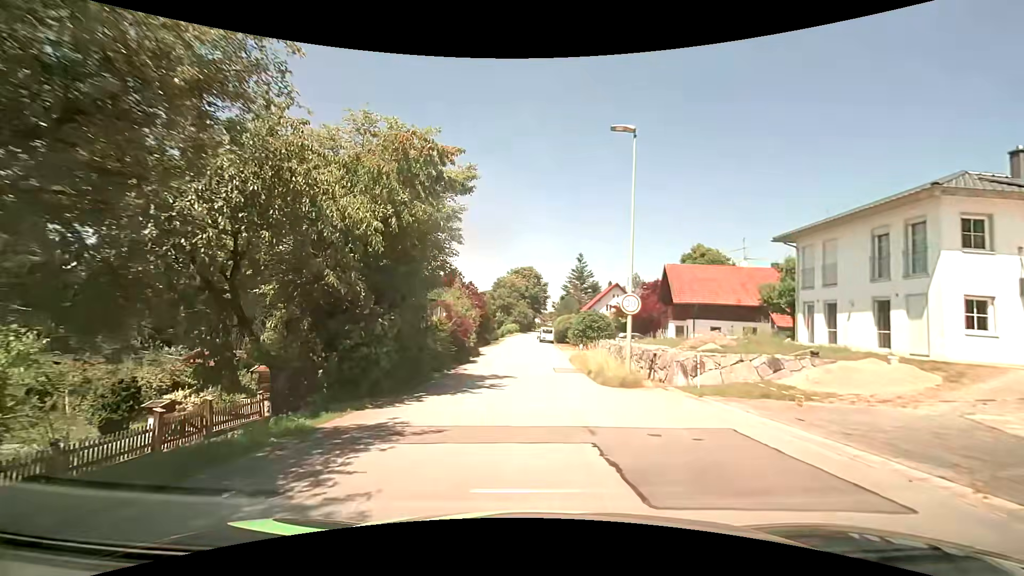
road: residential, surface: asphalt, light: Day
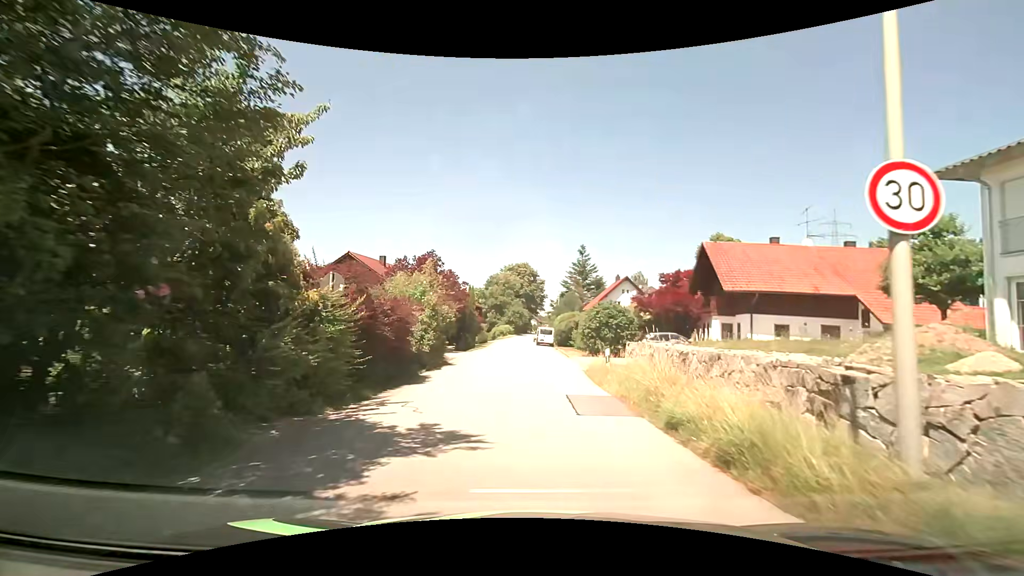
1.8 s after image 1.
(+0.1, +11.5) m; +1°
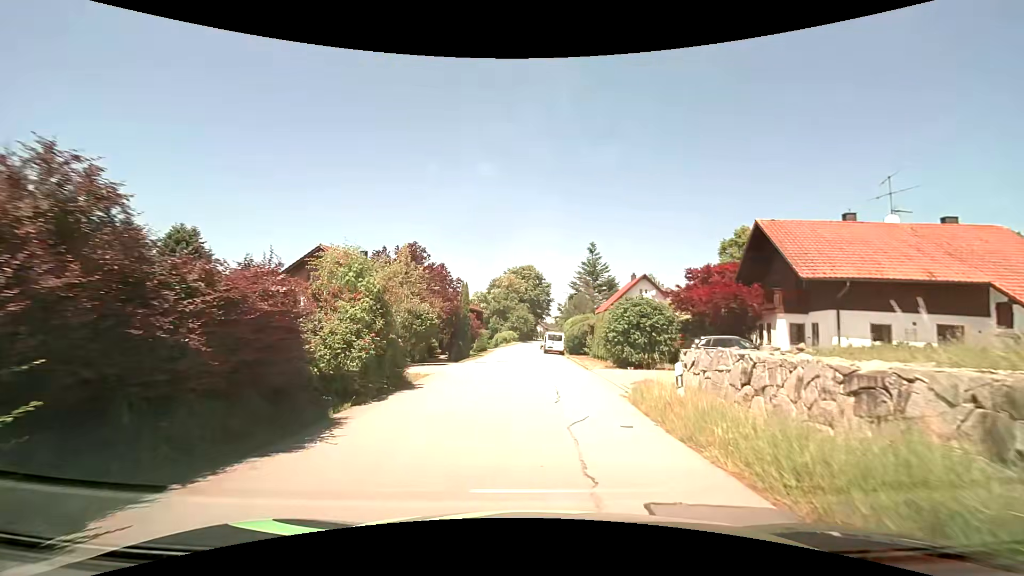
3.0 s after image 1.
(-0.1, +7.7) m; -1°
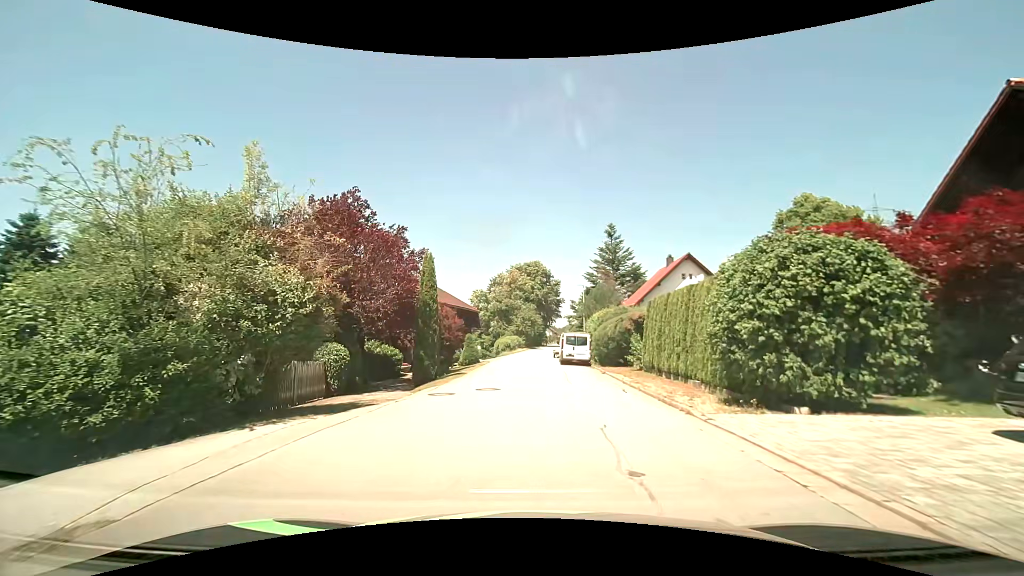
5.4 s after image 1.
(-0.1, +14.5) m; -1°
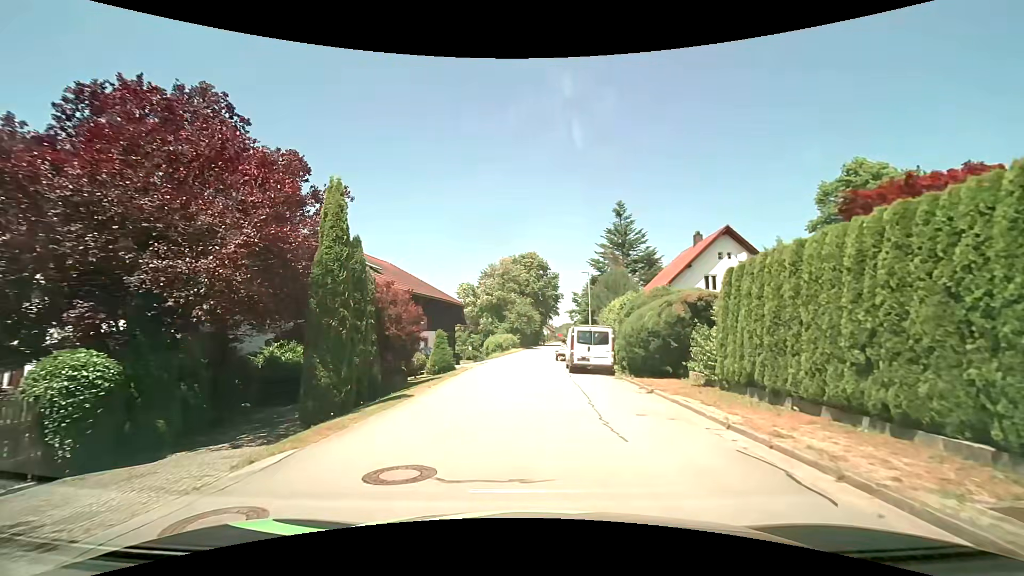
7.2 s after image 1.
(0.0, +9.9) m; +1°
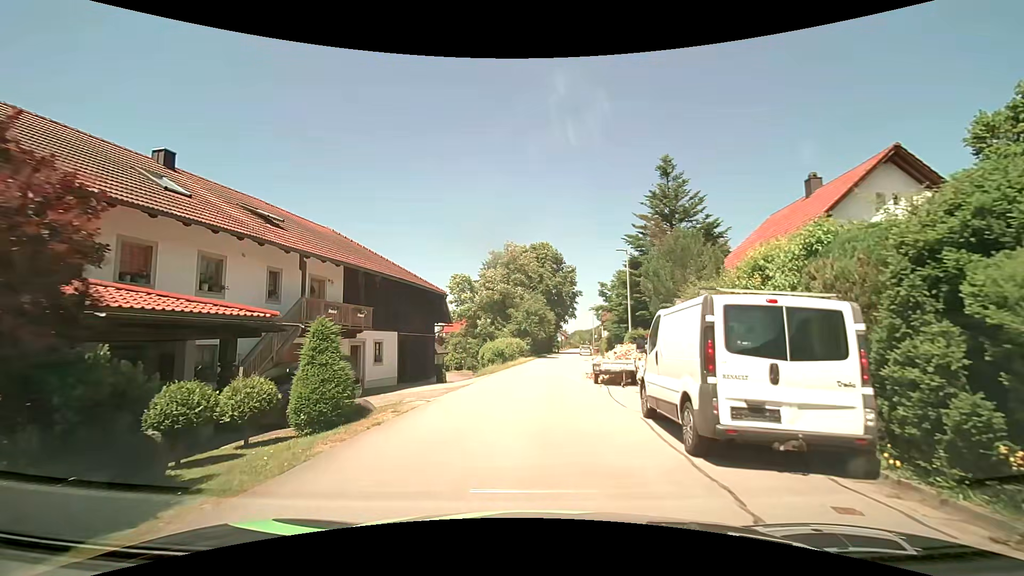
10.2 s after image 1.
(-0.3, +15.1) m; -2°
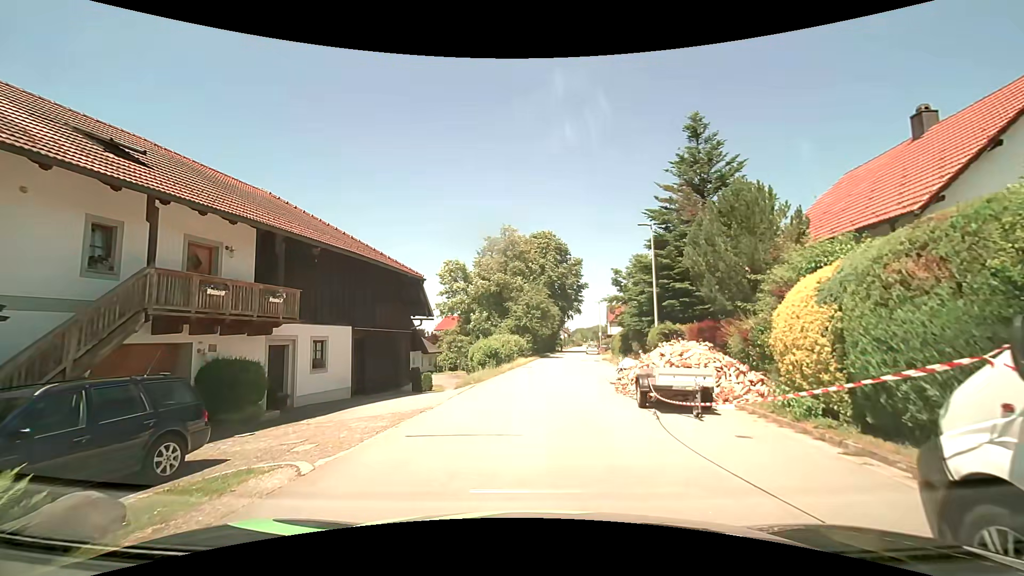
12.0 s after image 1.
(0.0, +7.0) m; 0°
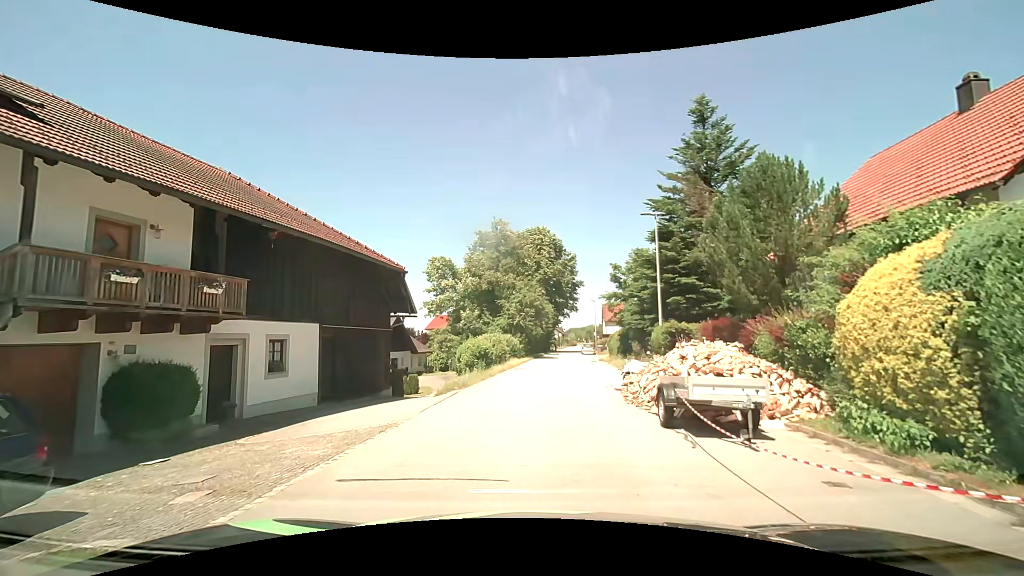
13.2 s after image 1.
(0.0, +2.3) m; 0°
